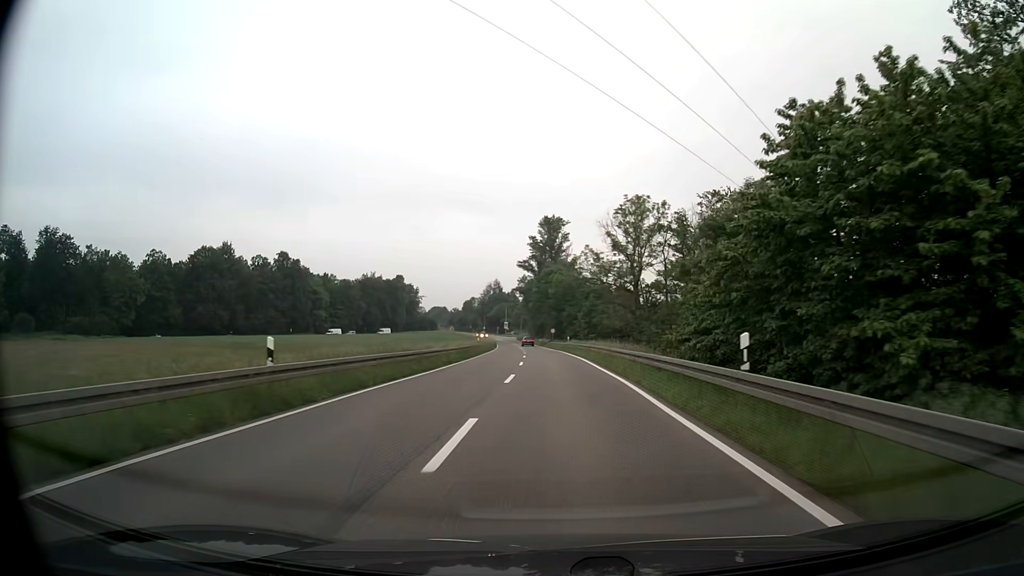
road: secondary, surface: asphalt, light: Day
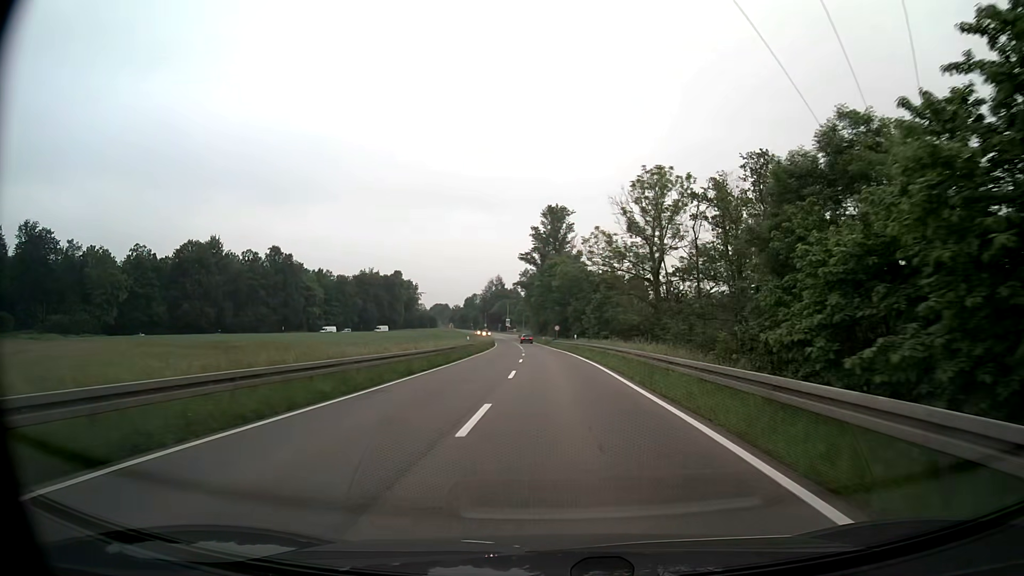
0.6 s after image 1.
(0.0, +9.8) m; 0°
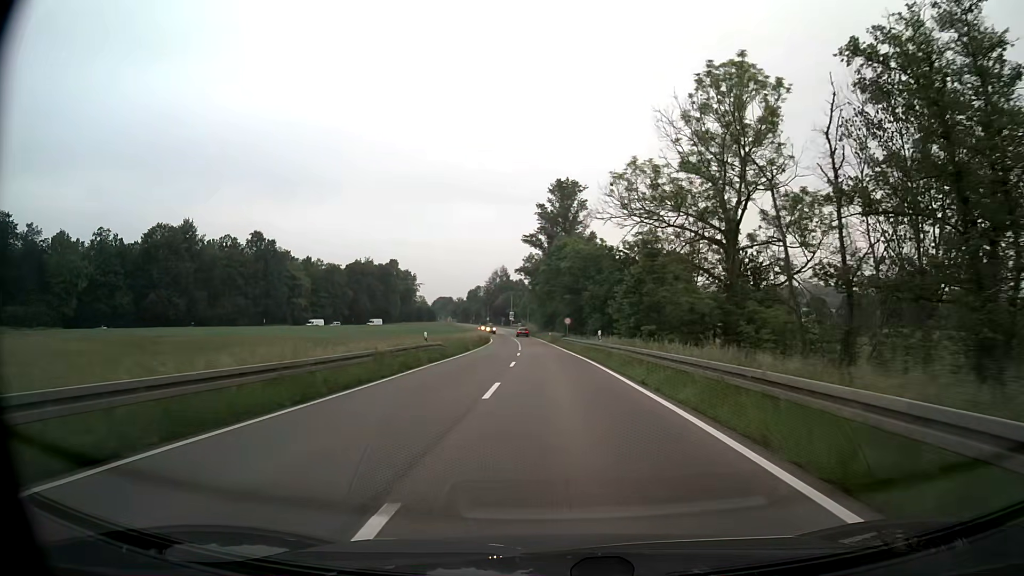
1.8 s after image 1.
(-0.1, +19.6) m; -1°
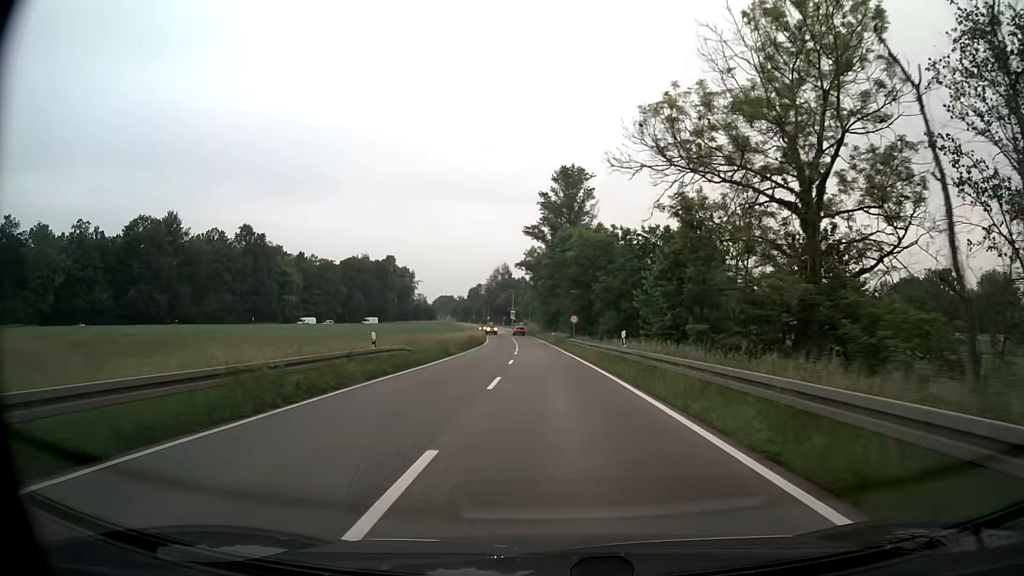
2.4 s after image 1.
(0.0, +9.7) m; 0°
